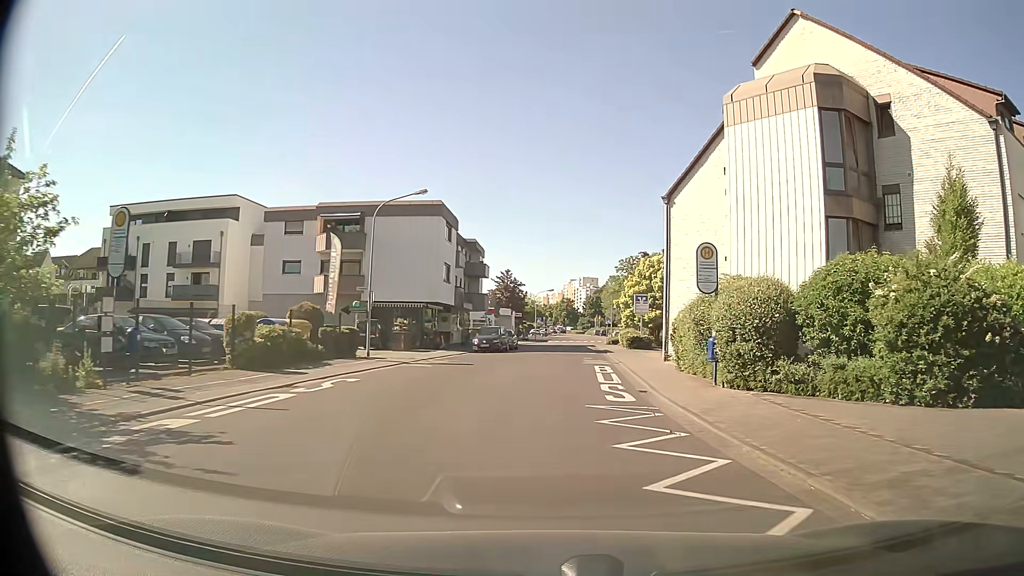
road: tertiary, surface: asphalt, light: Day
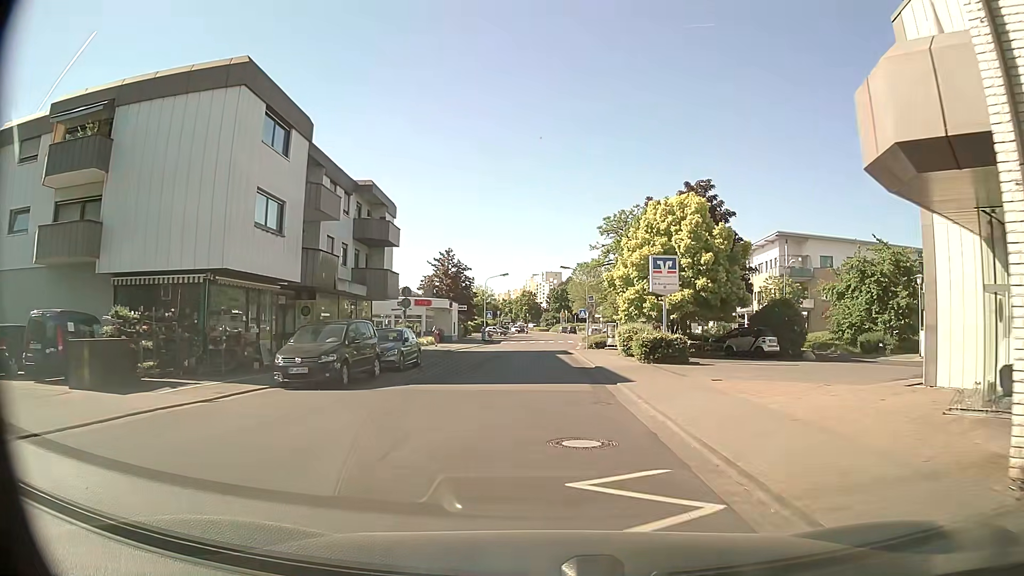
(+1.0, +25.6) m; +3°
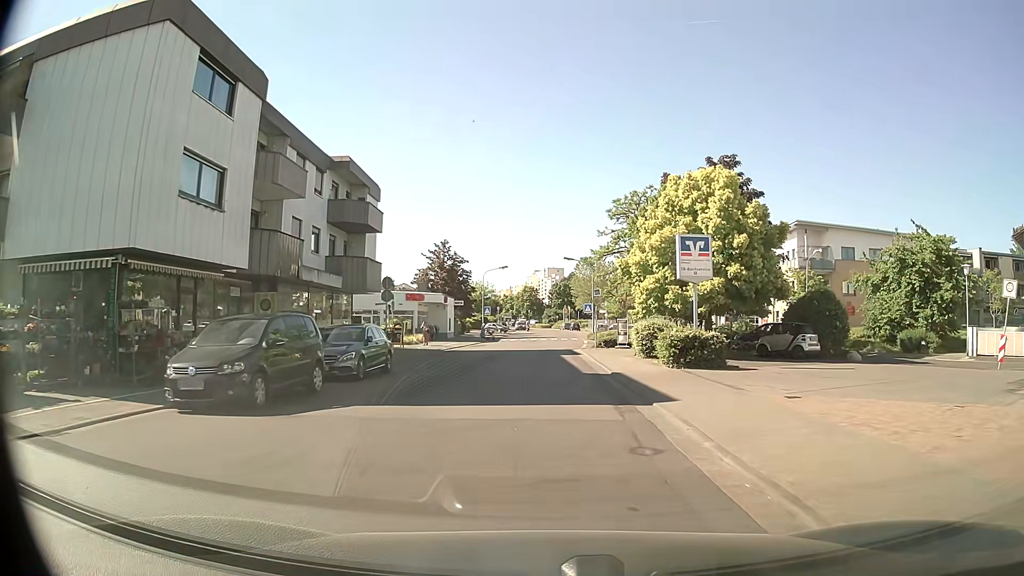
(0.0, +5.2) m; +1°
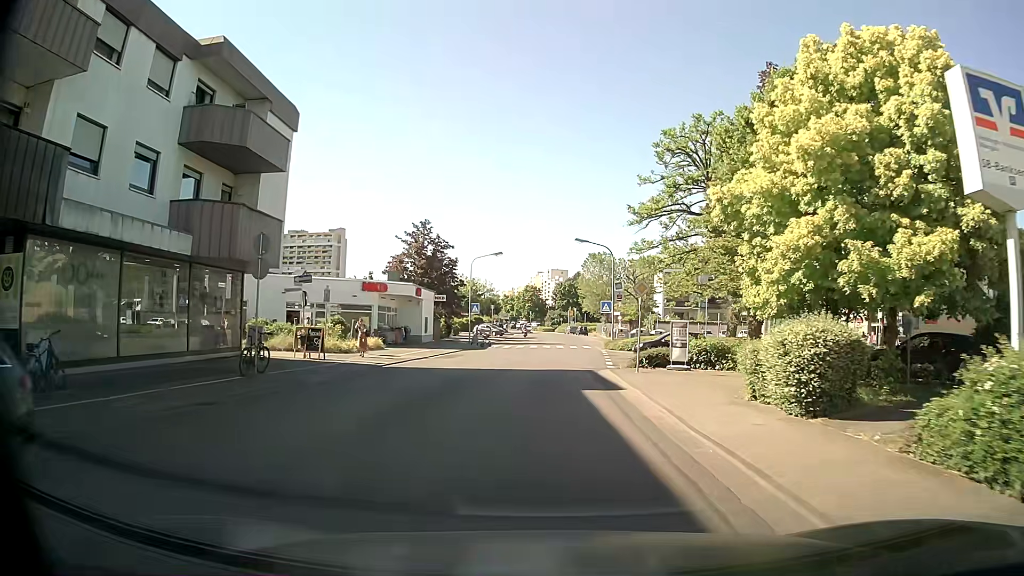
(-0.3, +15.7) m; -1°
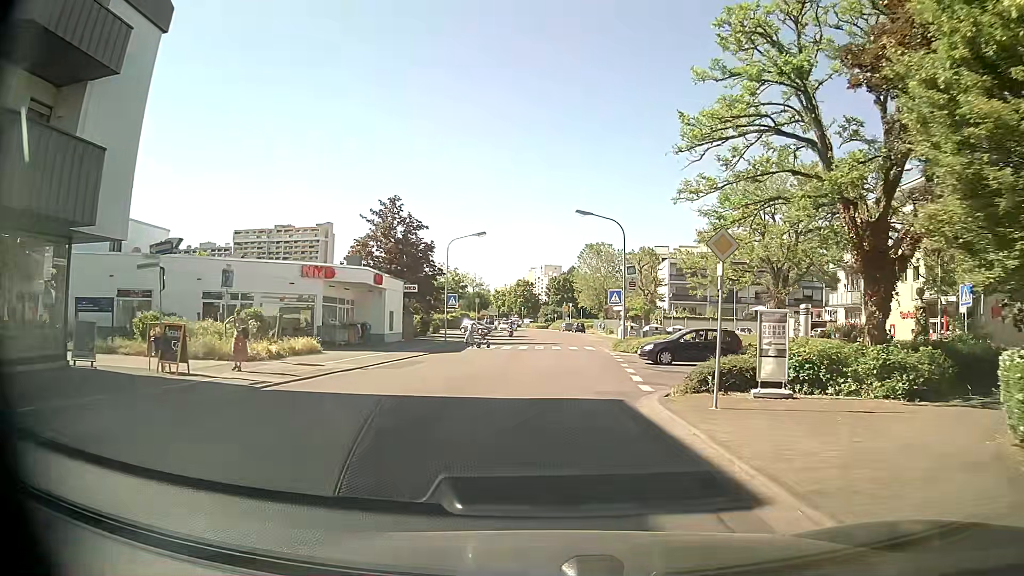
(0.0, +10.3) m; 0°
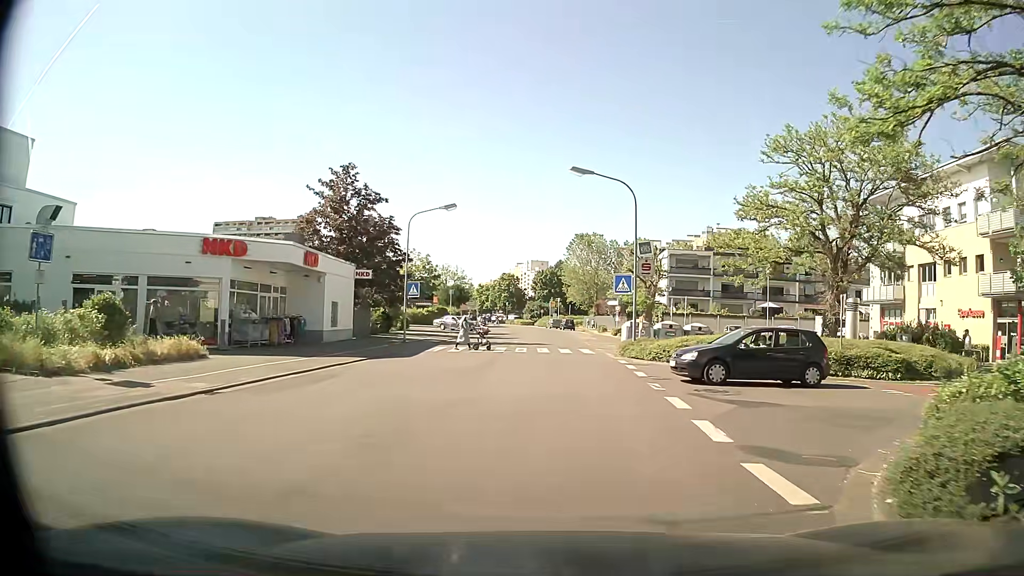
(+0.1, +9.5) m; +1°
